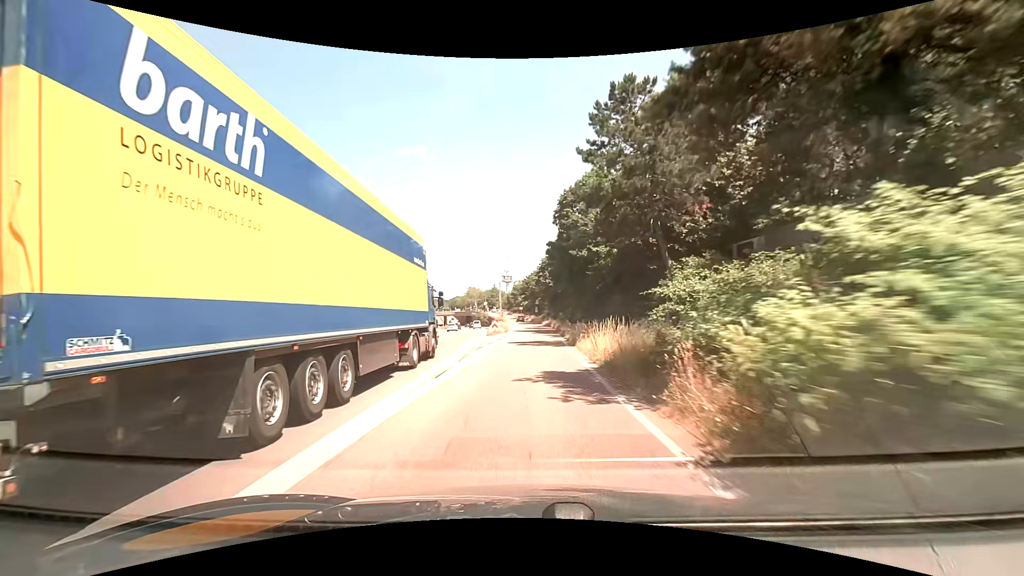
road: trunk_link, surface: asphalt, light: Day
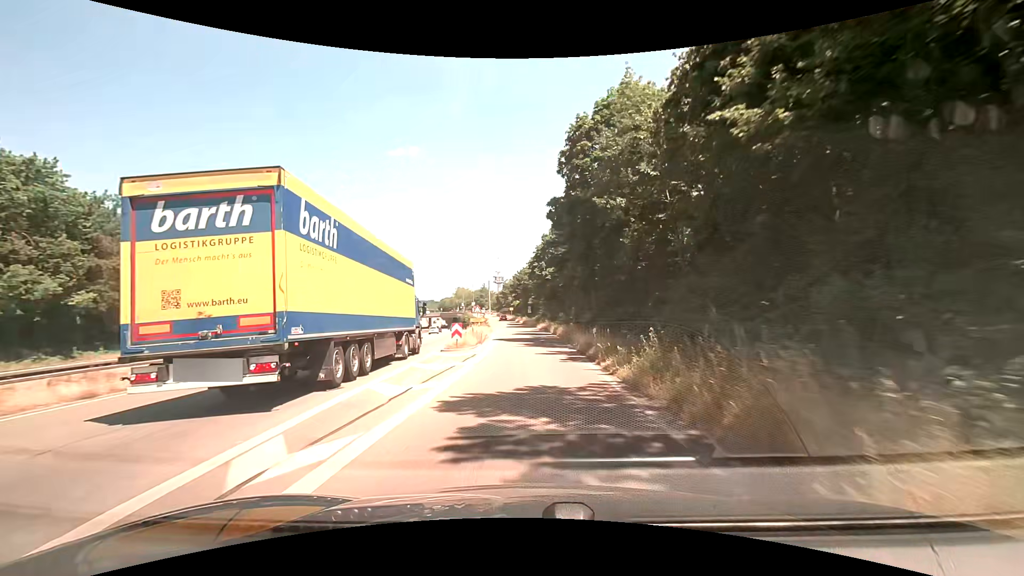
(+0.1, +20.0) m; +1°
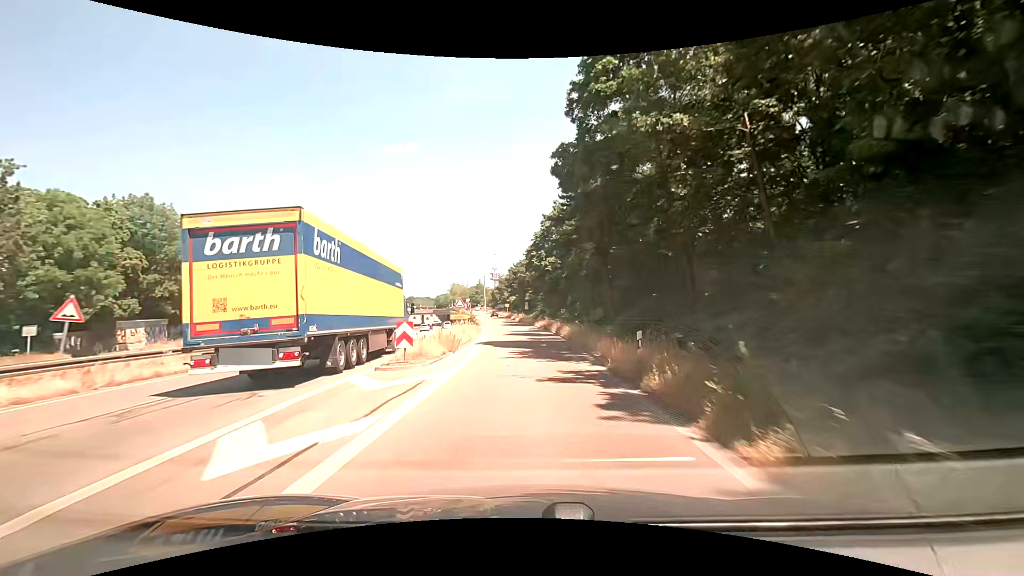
(+0.1, +9.8) m; 0°
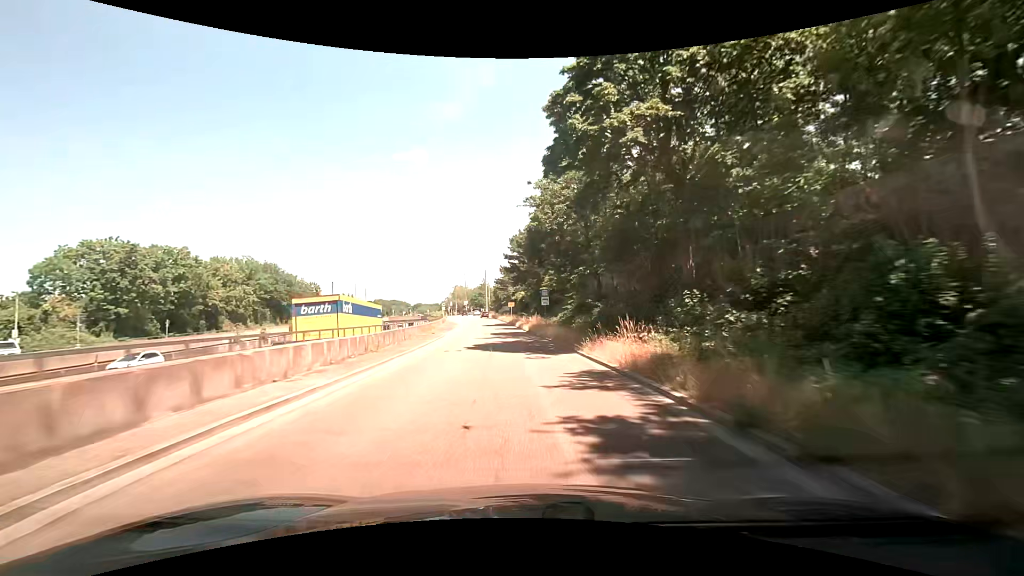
(-0.3, +47.3) m; -1°
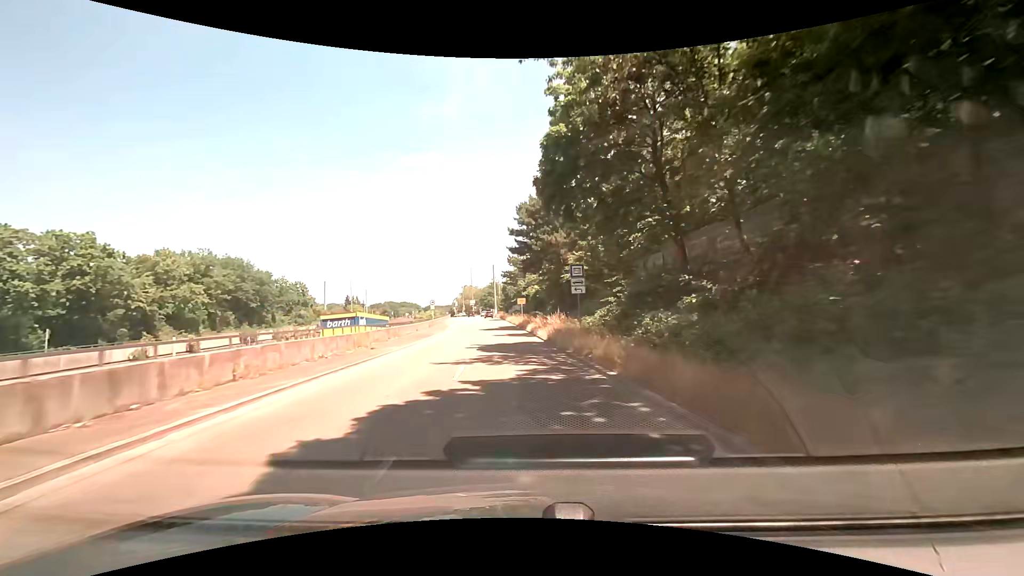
(-0.1, +17.9) m; -1°
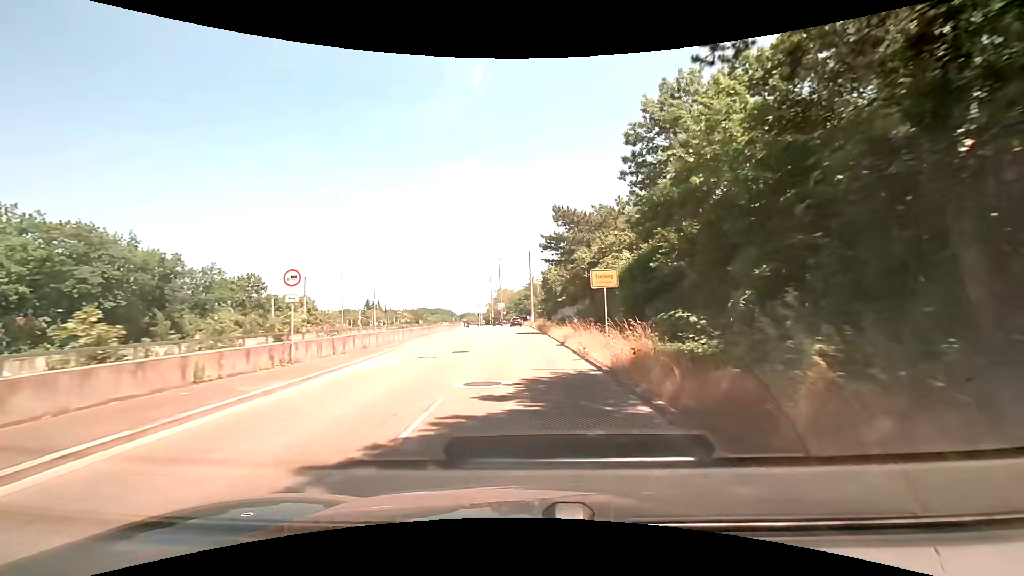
(-2.4, +41.3) m; -5°
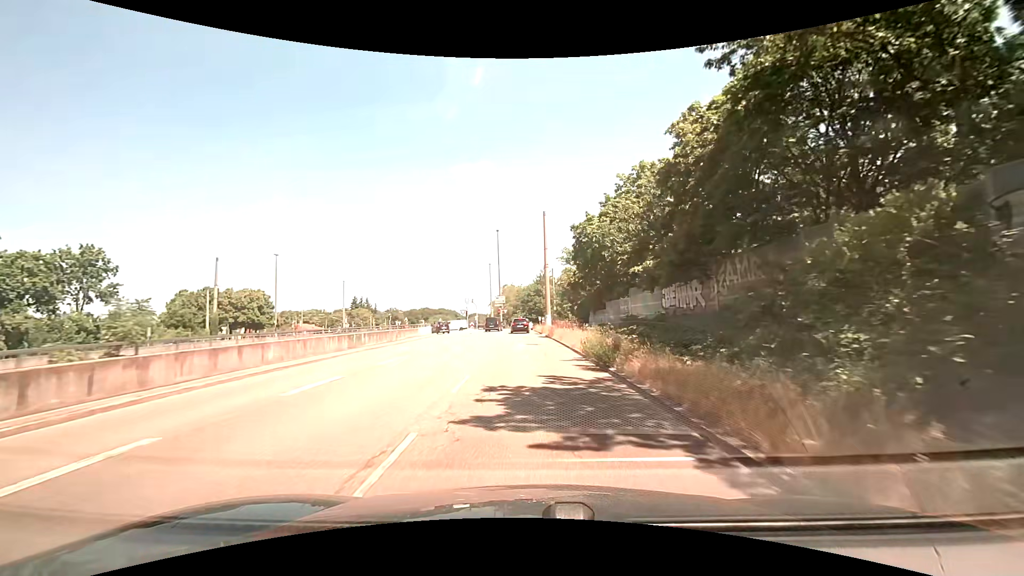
(-0.6, +35.7) m; -2°
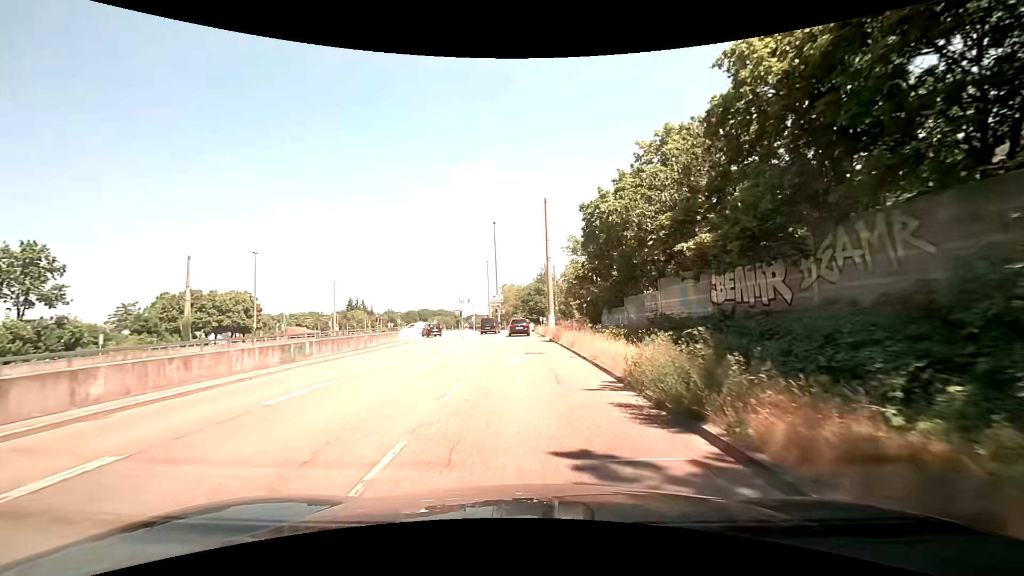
(0.0, +6.4) m; 0°
